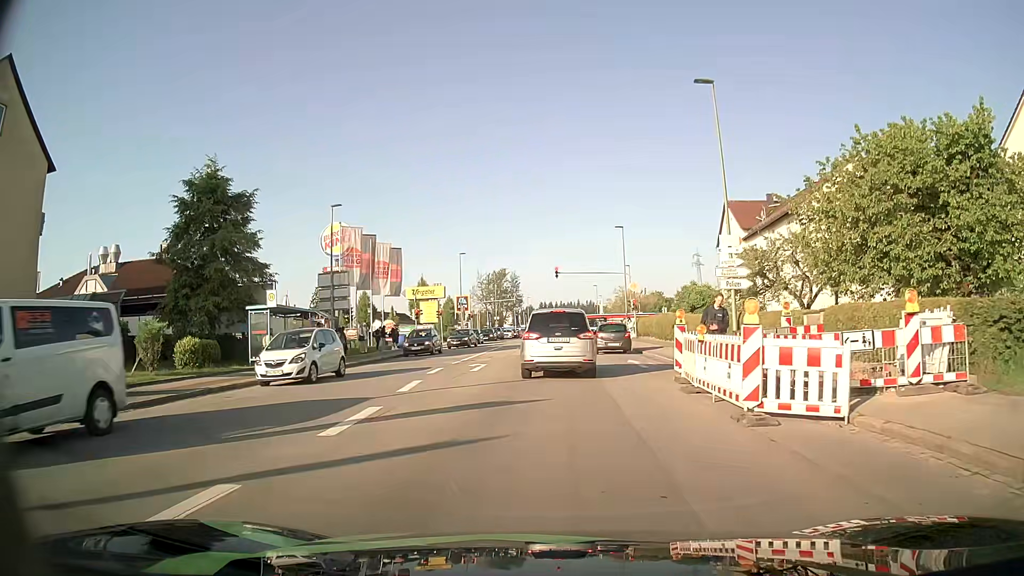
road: tertiary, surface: asphalt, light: Day
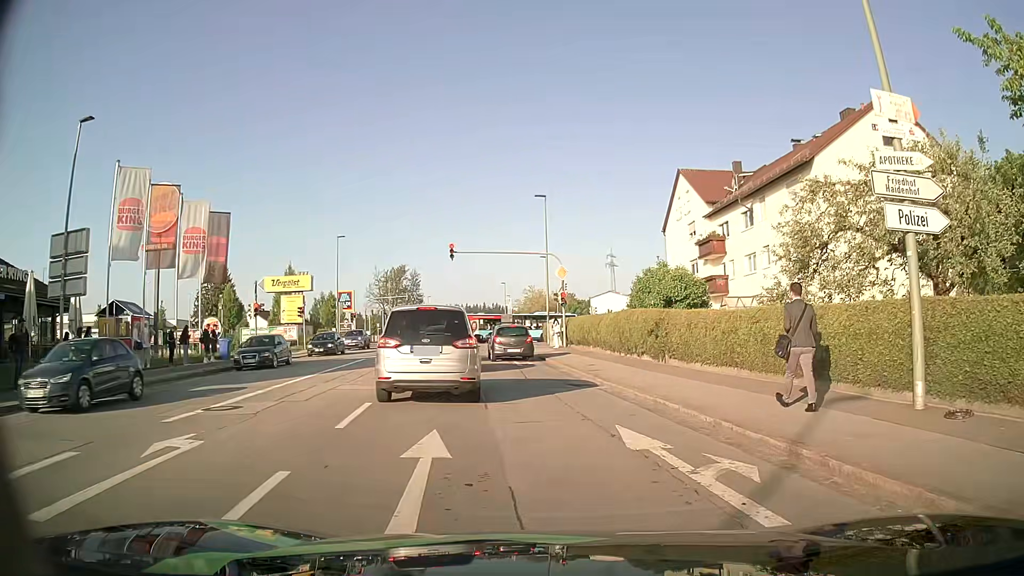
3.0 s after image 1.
(+0.6, +16.3) m; +7°
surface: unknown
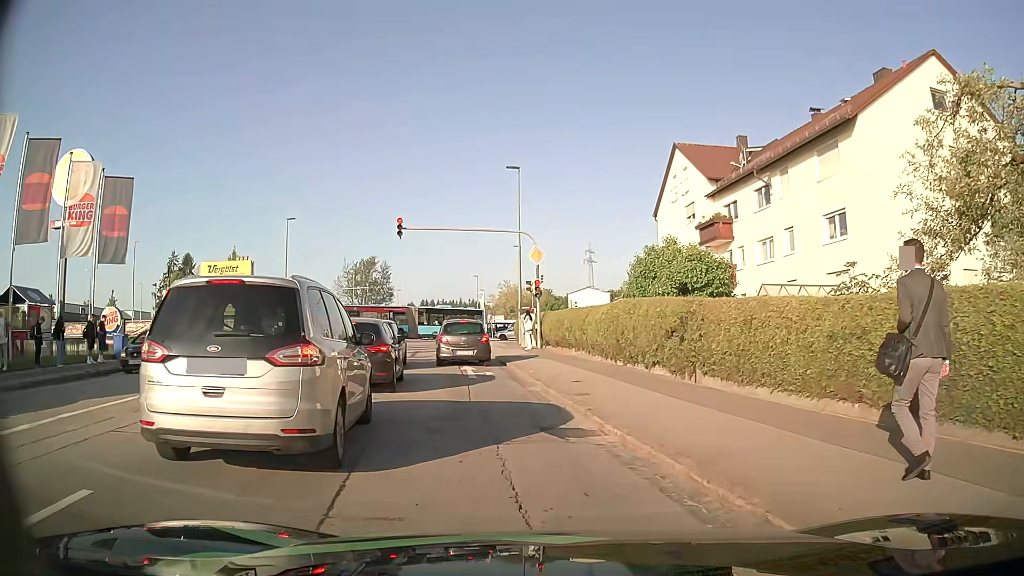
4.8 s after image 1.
(+0.2, +7.3) m; +2°
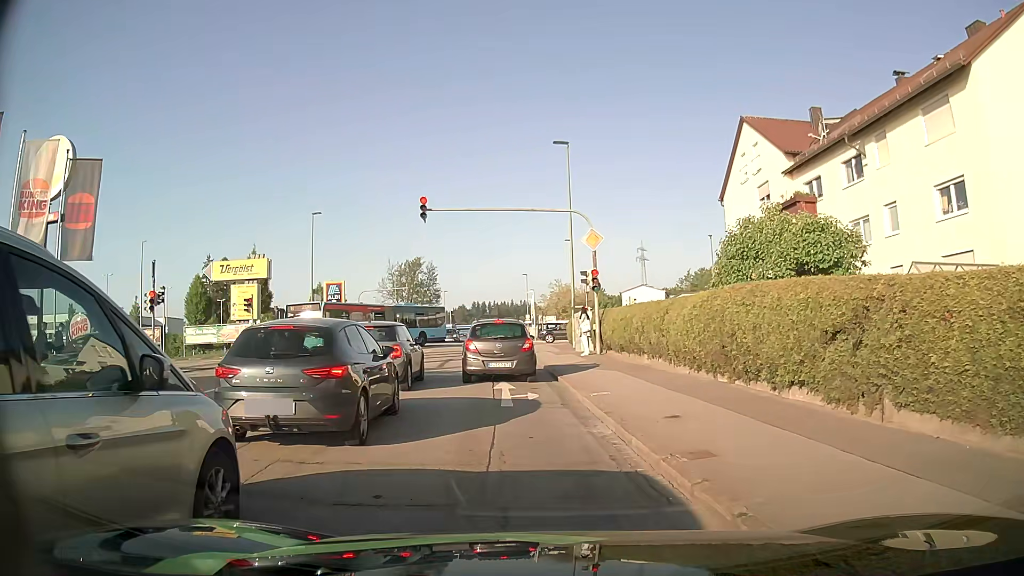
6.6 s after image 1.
(-0.2, +5.5) m; -4°
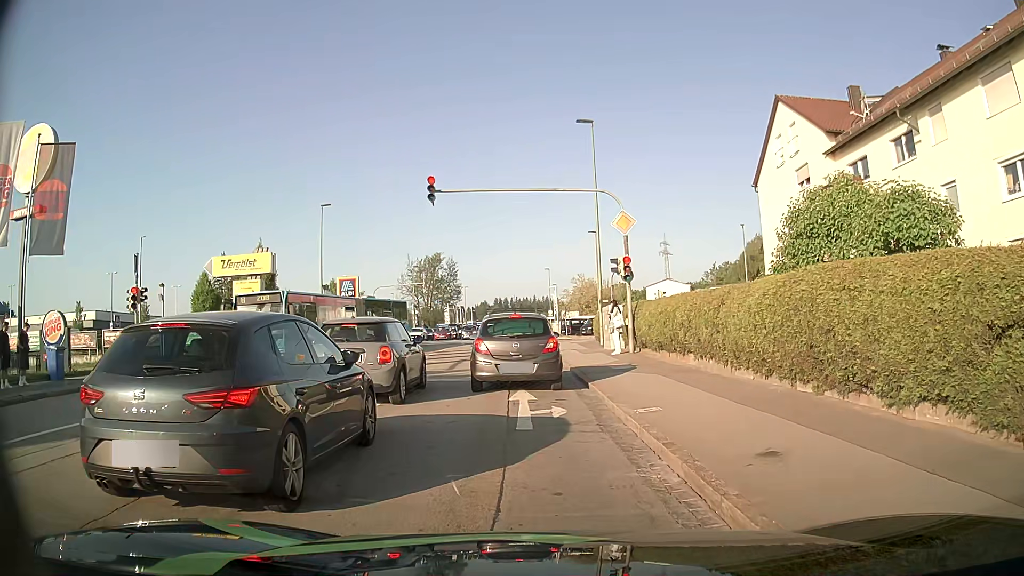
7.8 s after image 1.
(-0.1, +2.9) m; -3°
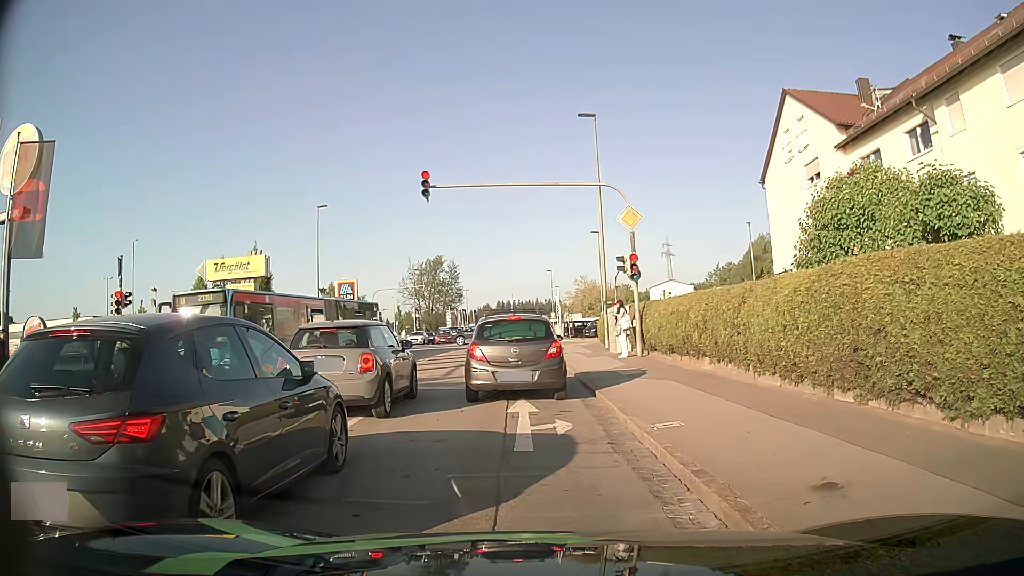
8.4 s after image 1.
(0.0, +1.2) m; +1°
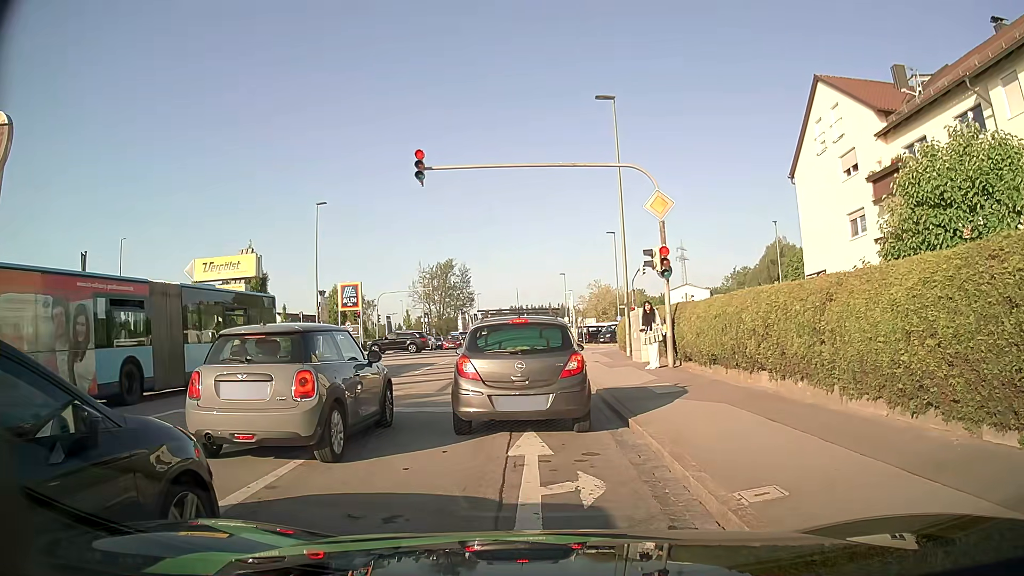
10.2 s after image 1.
(0.0, +3.0) m; 0°
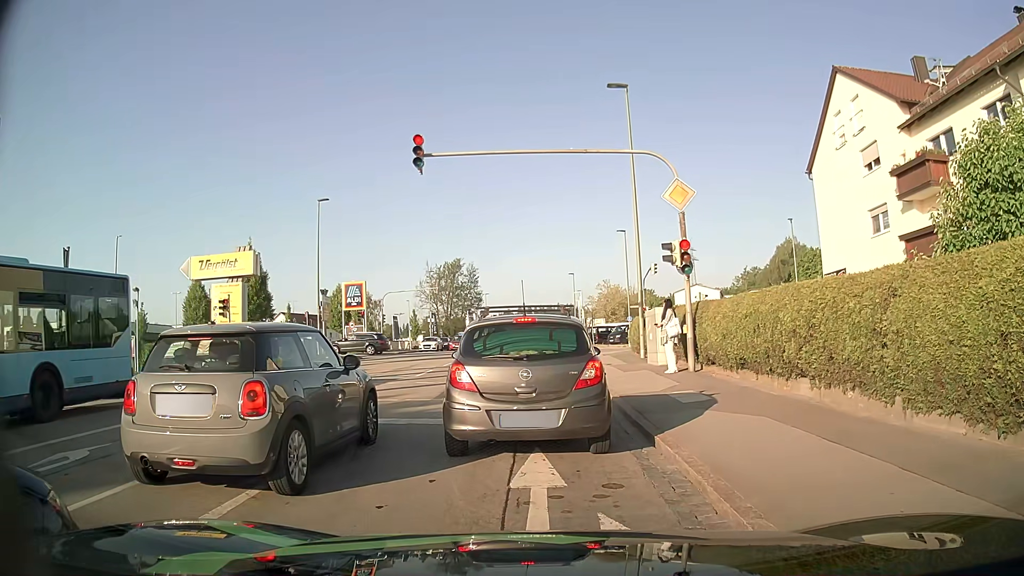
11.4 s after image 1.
(0.0, +1.4) m; 0°
(0, +10) (-1, +20) (-1, +30) (-2, +40) (-2, +50) (-3, +60) (-3, +70) (-4, +80) (-4, +90) (-4, +100) m
